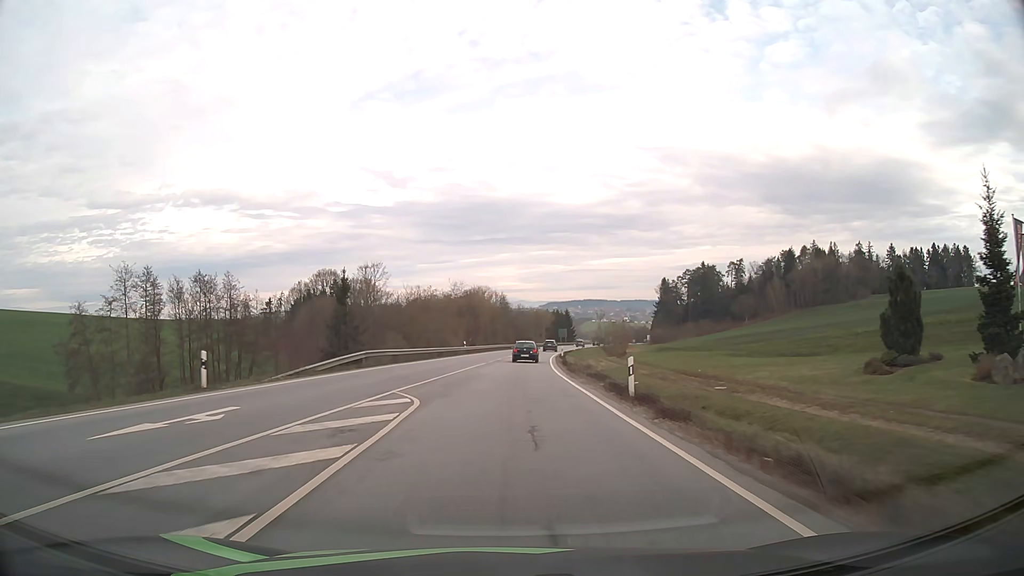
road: primary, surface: asphalt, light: Day
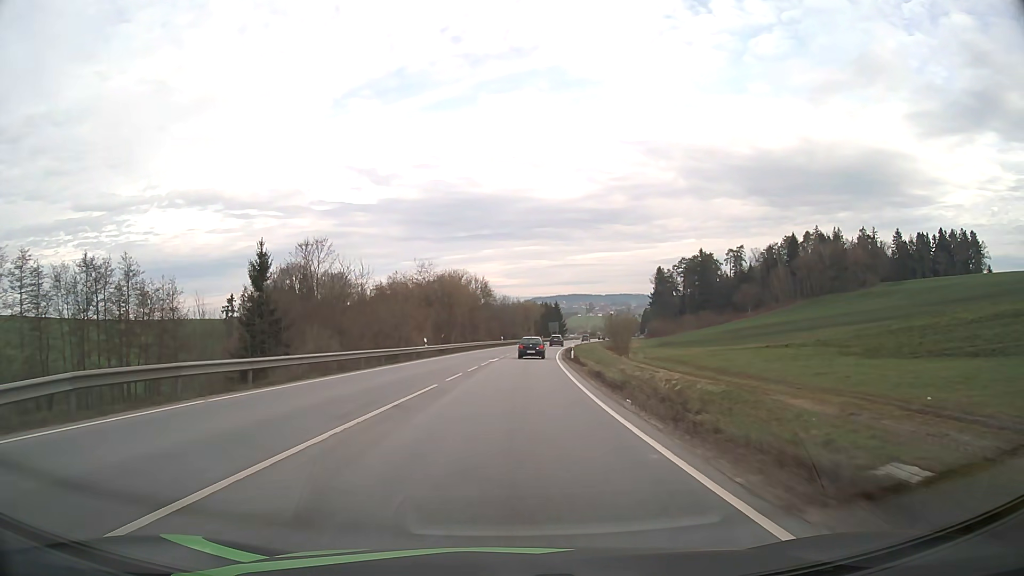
(+0.3, +22.6) m; +1°
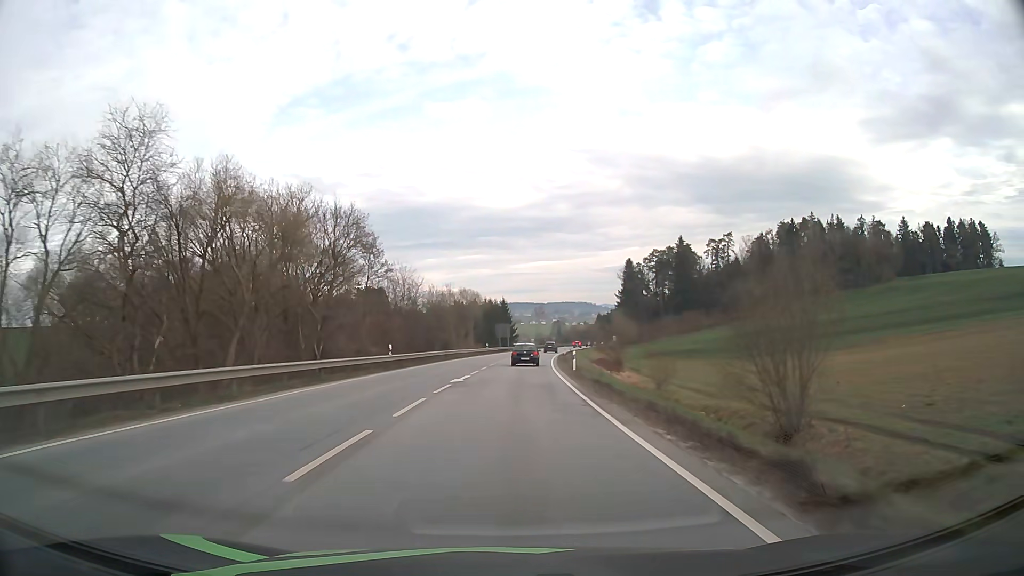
(+2.4, +57.1) m; +5°
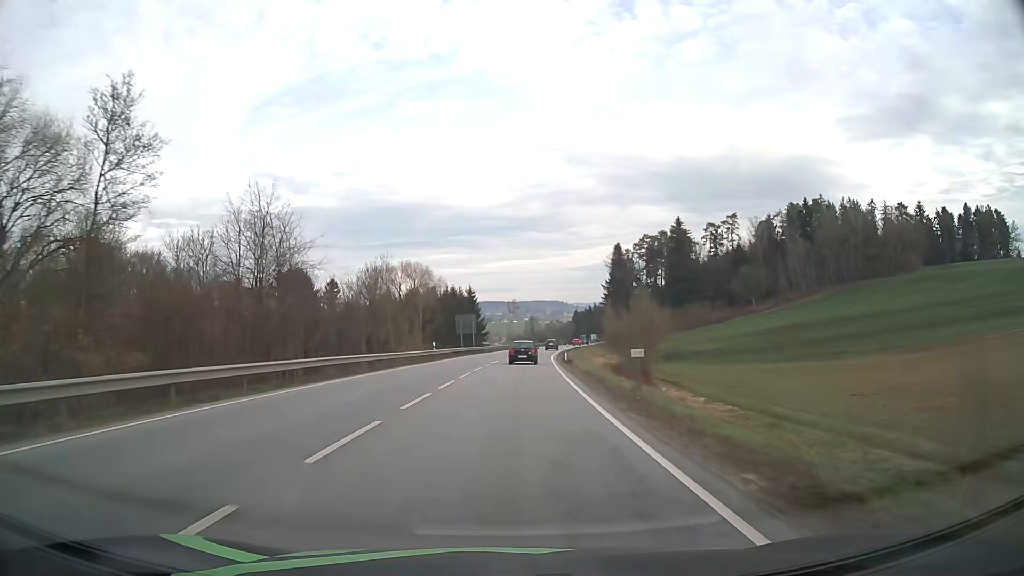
(+0.8, +35.3) m; +3°
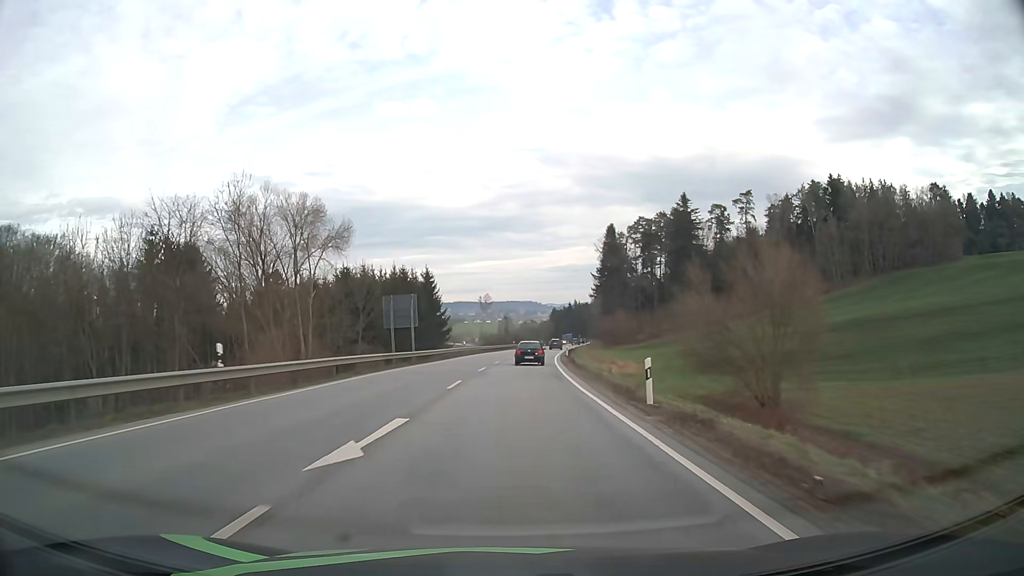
(+0.6, +36.0) m; +2°
